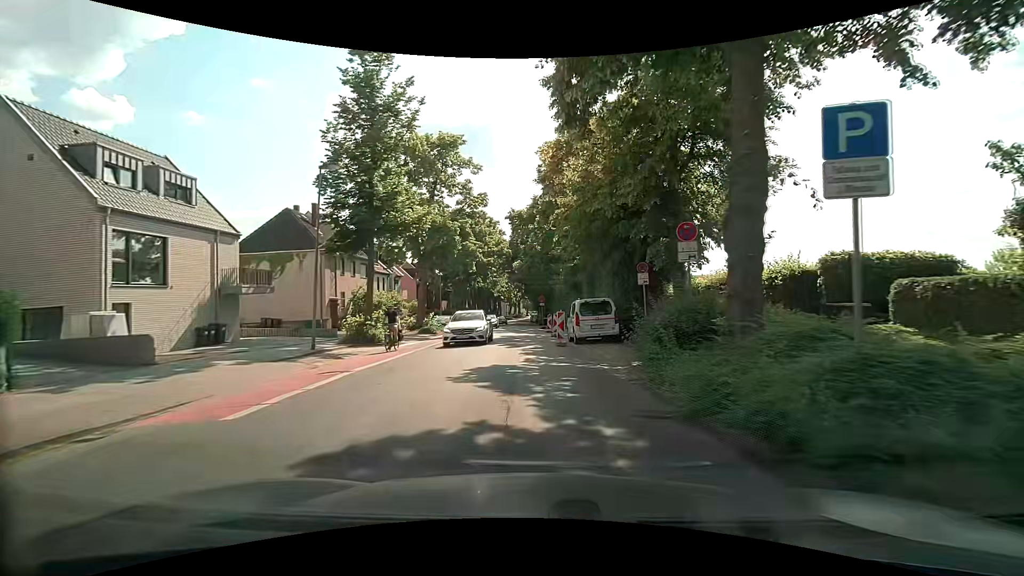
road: tertiary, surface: asphalt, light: Day
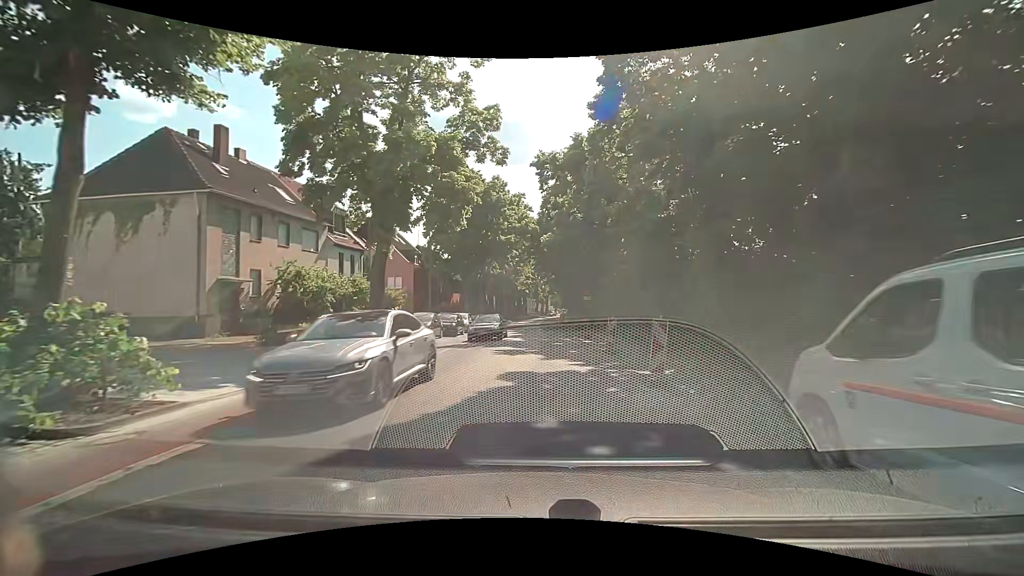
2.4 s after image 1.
(-0.5, +18.6) m; -3°
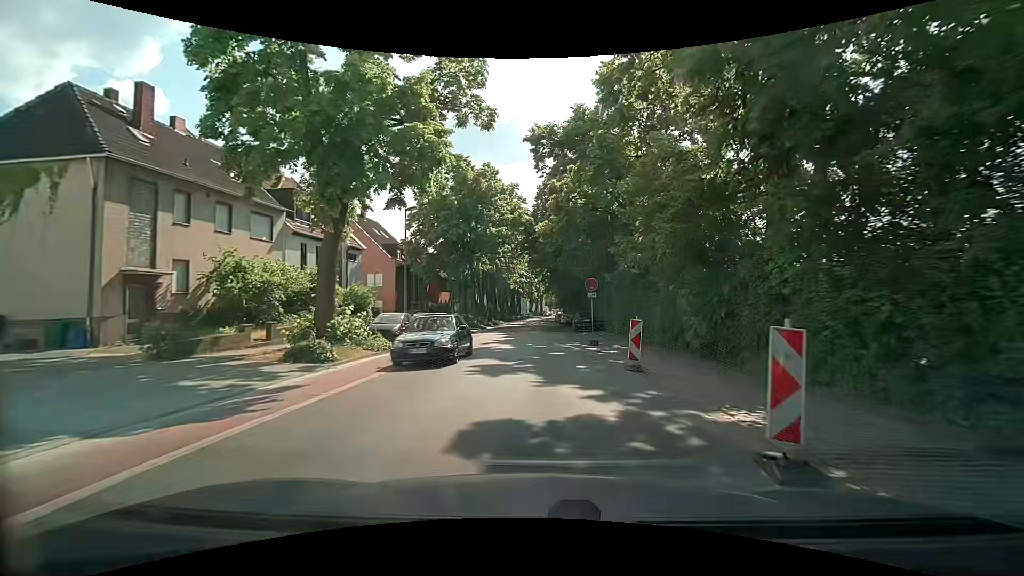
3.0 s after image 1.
(0.0, +5.2) m; +1°
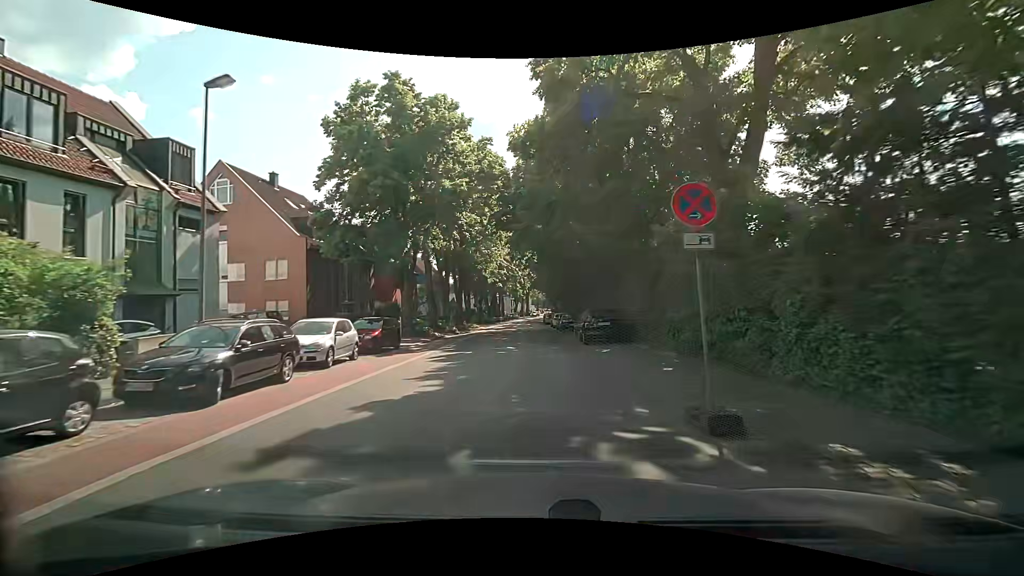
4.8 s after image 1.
(+0.4, +17.4) m; +1°
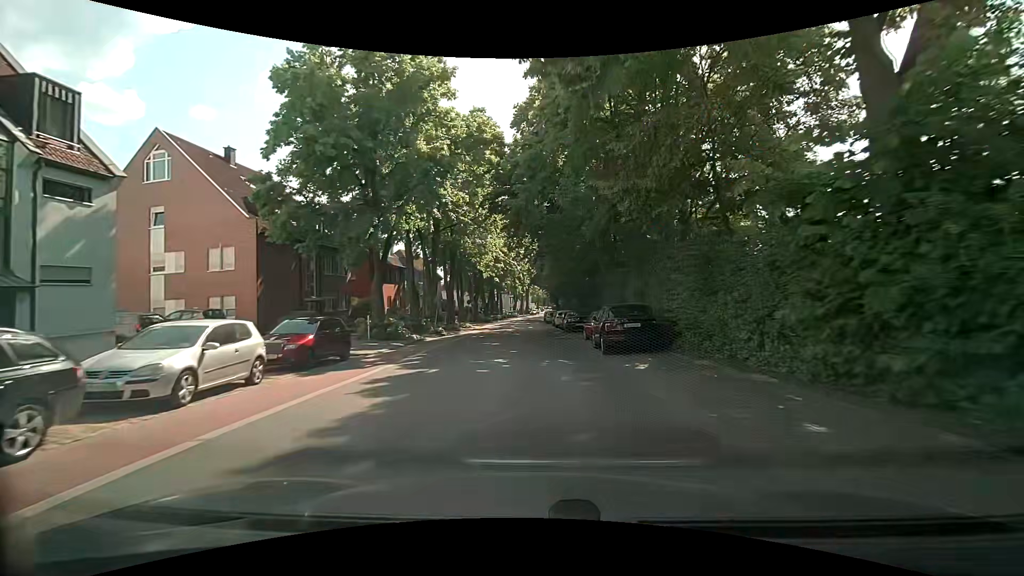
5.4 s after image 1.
(0.0, +6.4) m; +1°
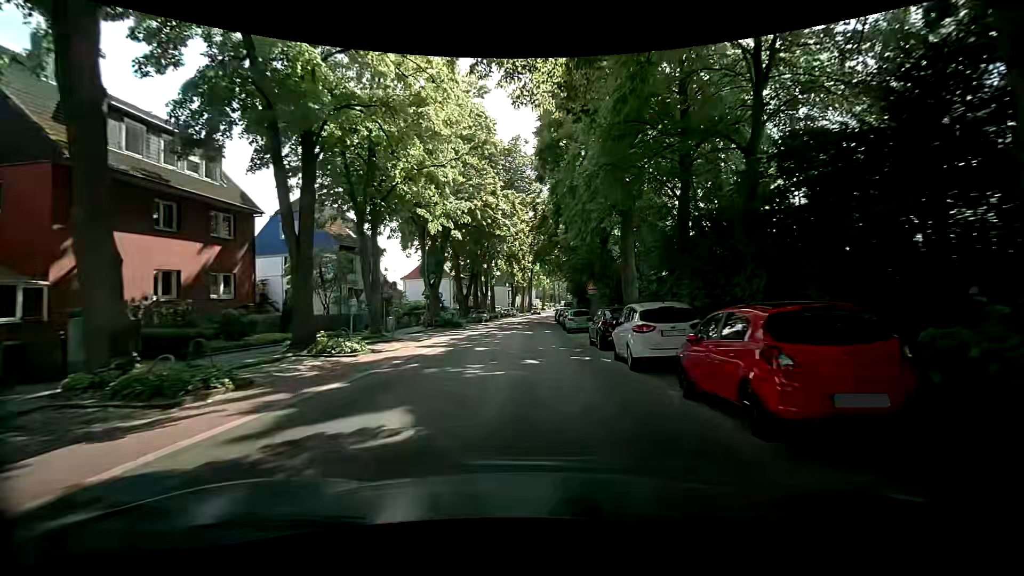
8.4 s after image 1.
(-0.4, +34.4) m; 0°
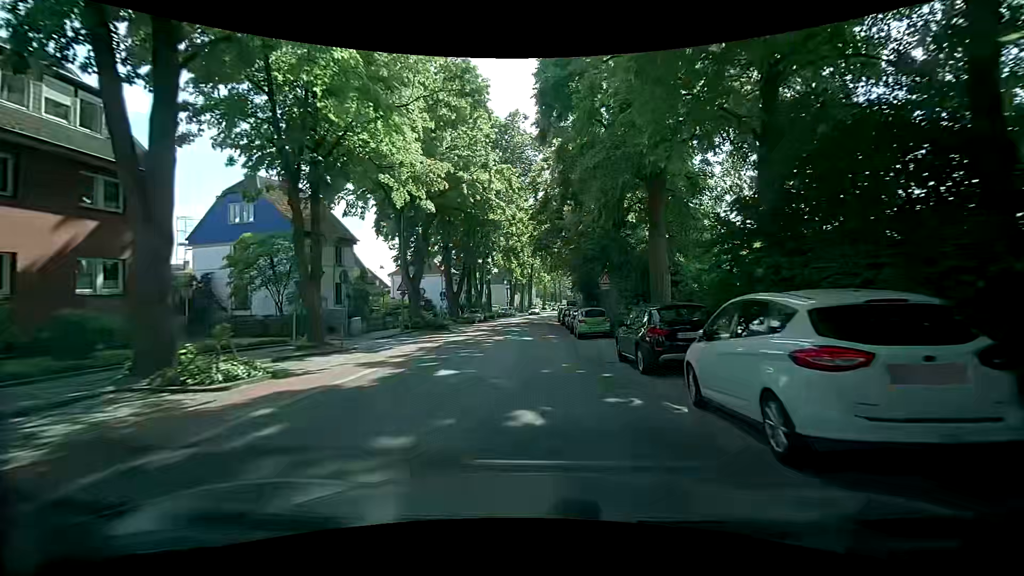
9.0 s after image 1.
(-0.1, +7.2) m; -1°
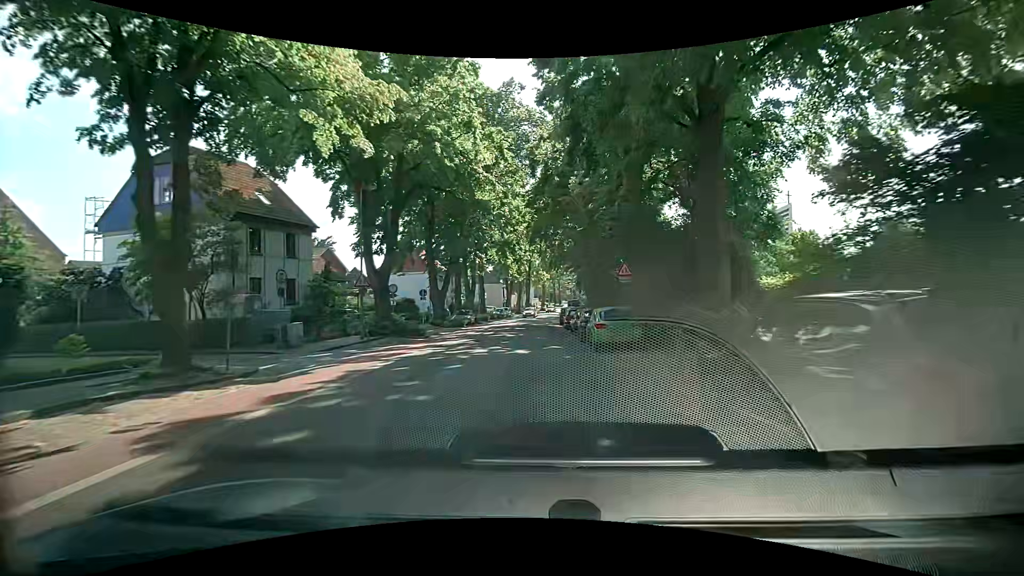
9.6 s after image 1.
(+0.1, +7.3) m; 0°
(0, +10) (0, +20) (0, +30) (+1, +40) (+1, +50) (+2, +60) (+2, +70) (+3, +80) (+5, +90) (+6, +100) m
